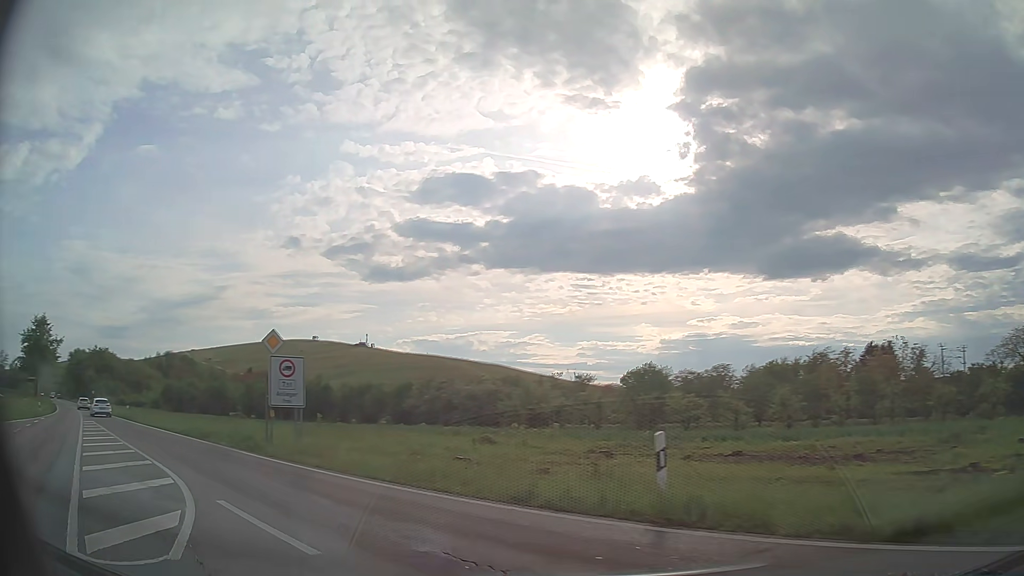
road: primary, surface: asphalt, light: Day
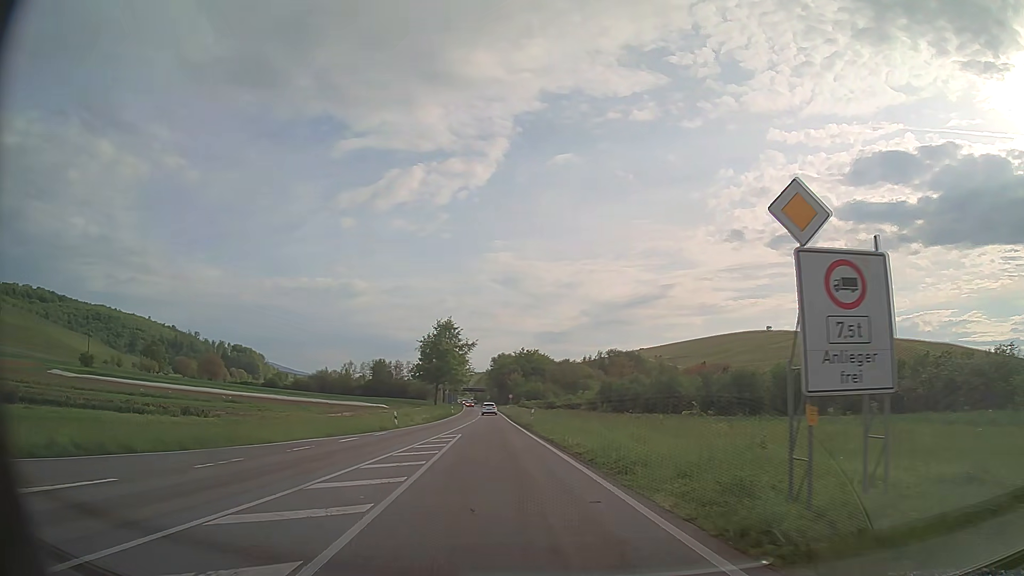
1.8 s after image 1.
(-6.0, +13.6) m; -39°
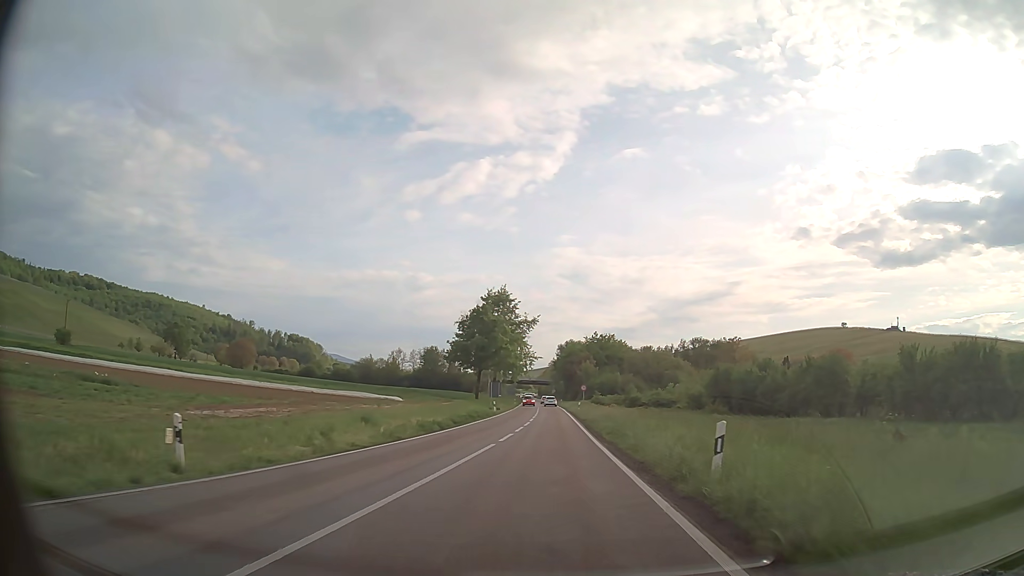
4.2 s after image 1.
(-2.5, +32.2) m; -6°
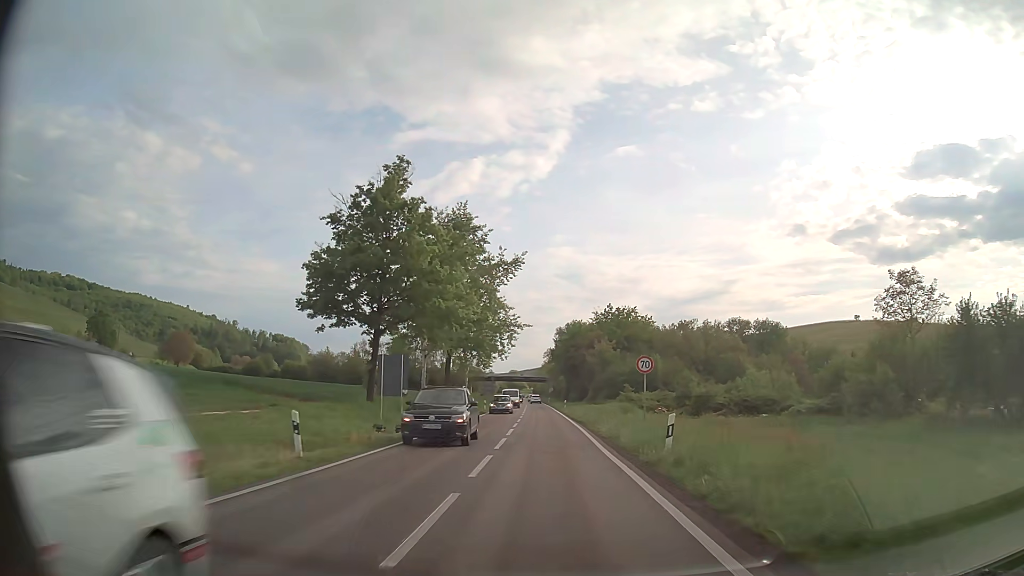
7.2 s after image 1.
(-0.1, +46.3) m; 0°
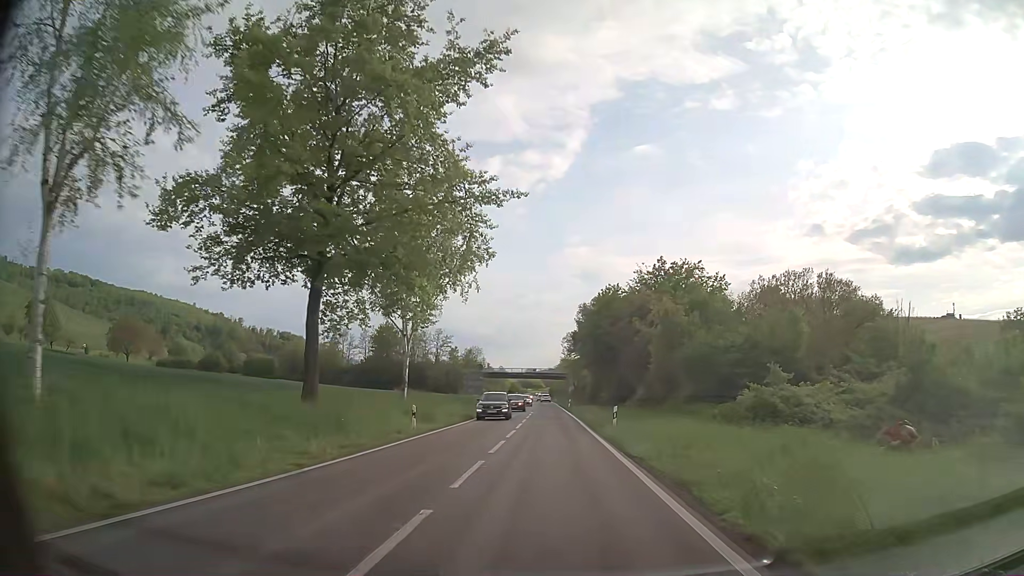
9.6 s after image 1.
(-0.5, +38.2) m; -1°
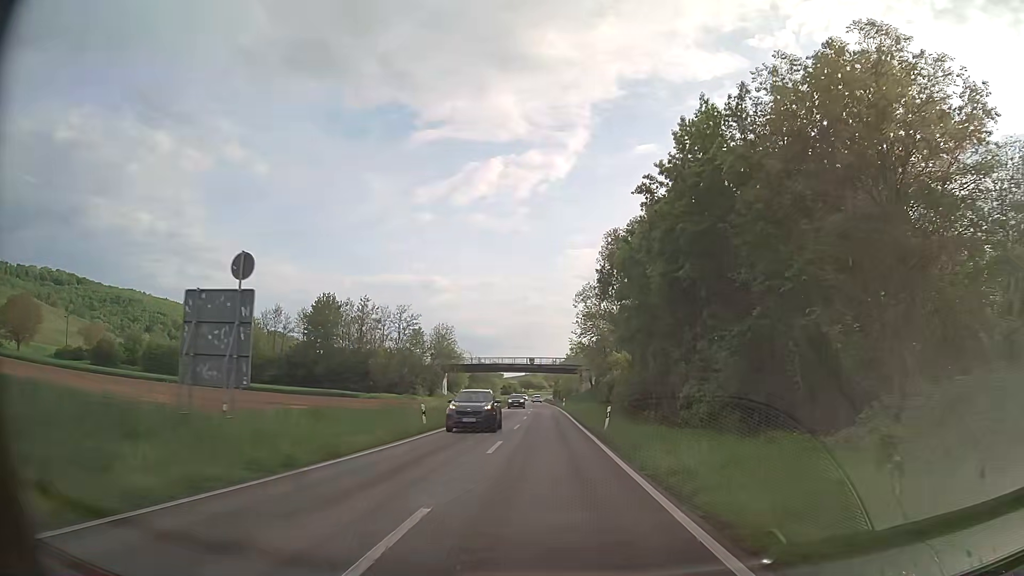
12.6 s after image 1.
(-0.3, +48.5) m; -1°
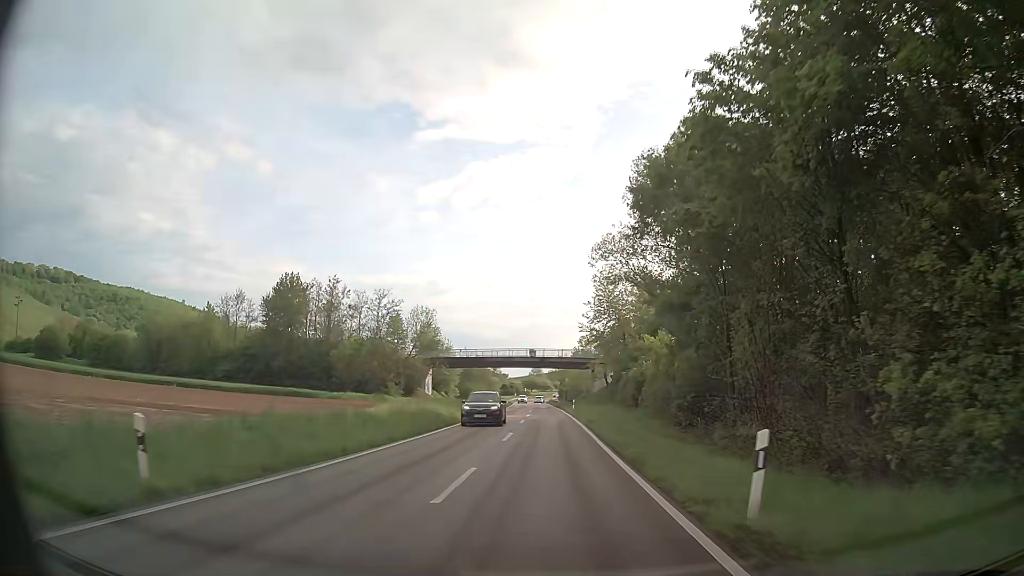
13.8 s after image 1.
(-0.1, +19.6) m; 0°
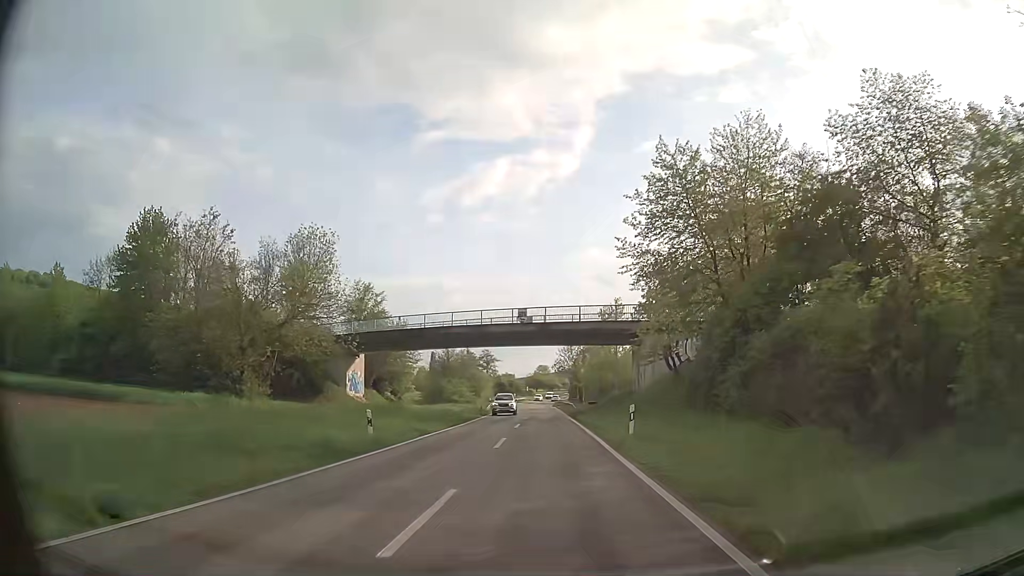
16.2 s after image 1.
(-0.3, +39.3) m; -1°
(0, +10) (0, +20) (0, +30) (0, +40) (-1, +50) (-1, +60) (-1, +70) (-1, +80) (-1, +90) (-2, +100) m
